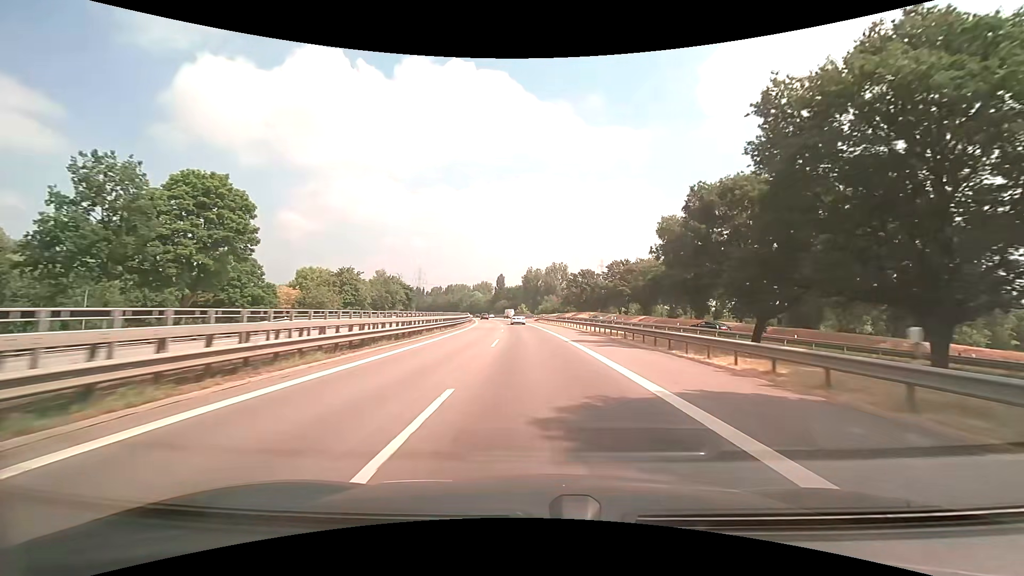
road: trunk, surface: asphalt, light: Day
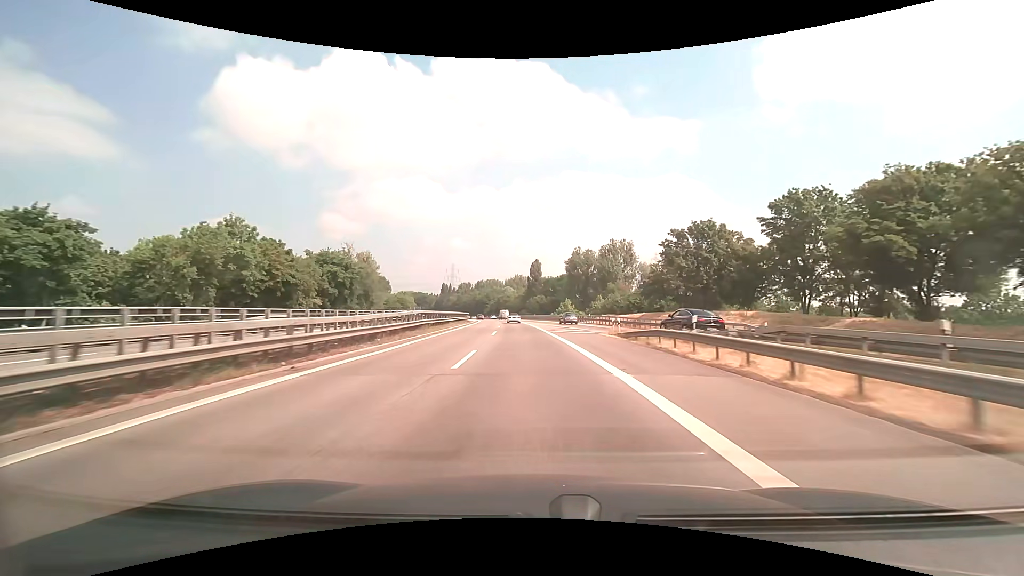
(-1.9, +63.3) m; -4°
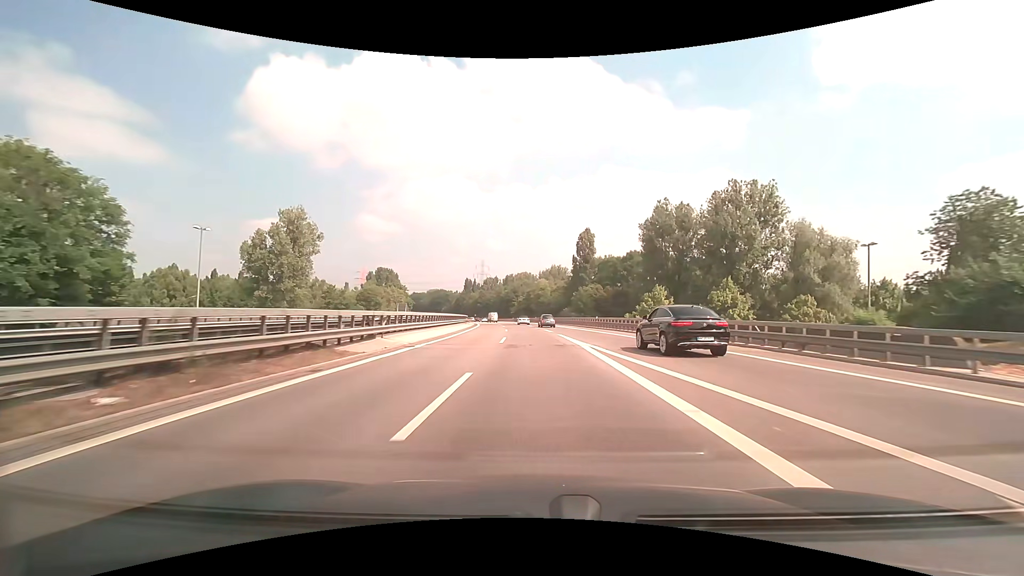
(-2.7, +62.2) m; -4°
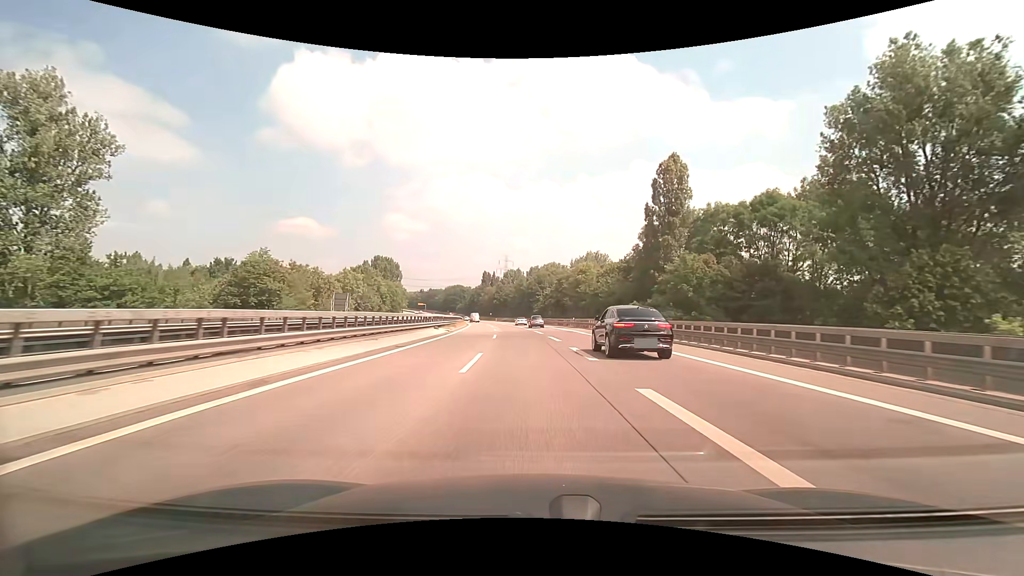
(-1.1, +49.1) m; -3°
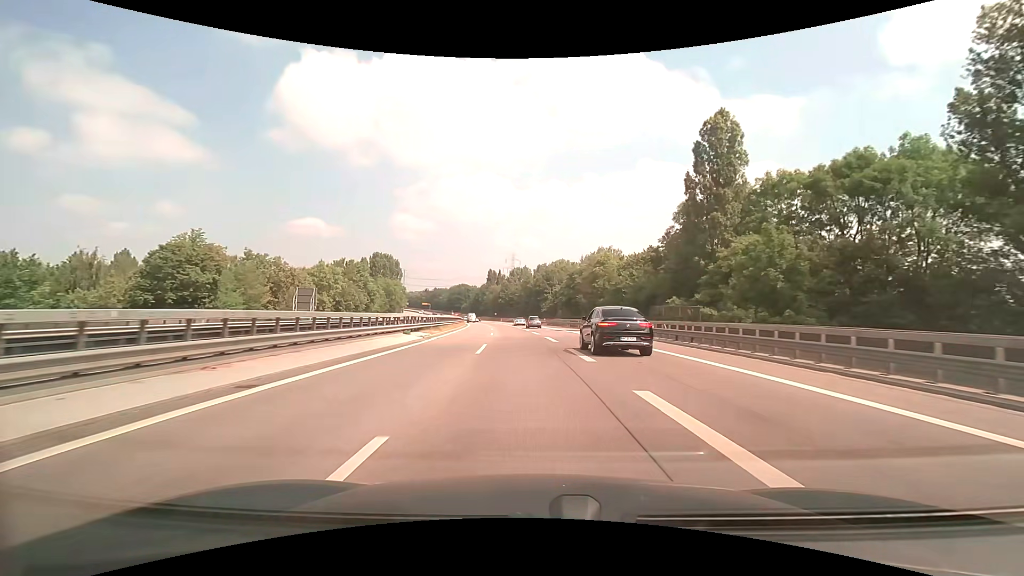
(-0.1, +12.3) m; -1°
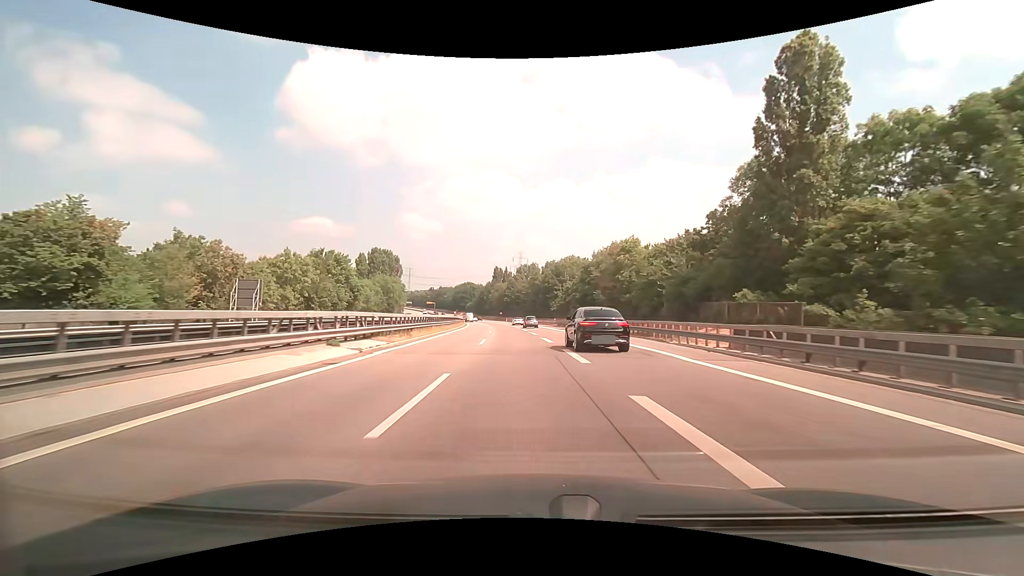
(-0.1, +12.4) m; -1°
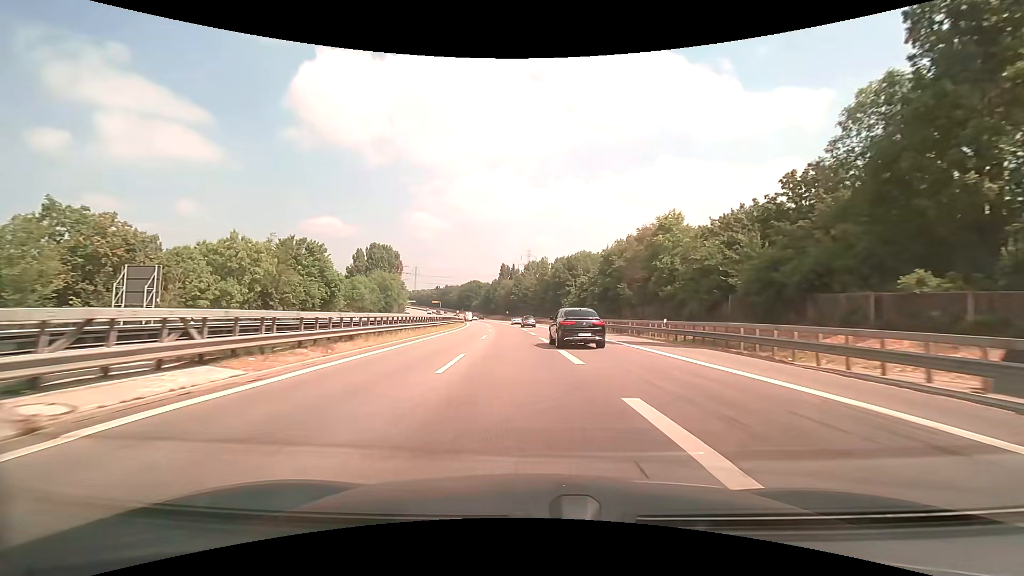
(-0.1, +12.4) m; -1°
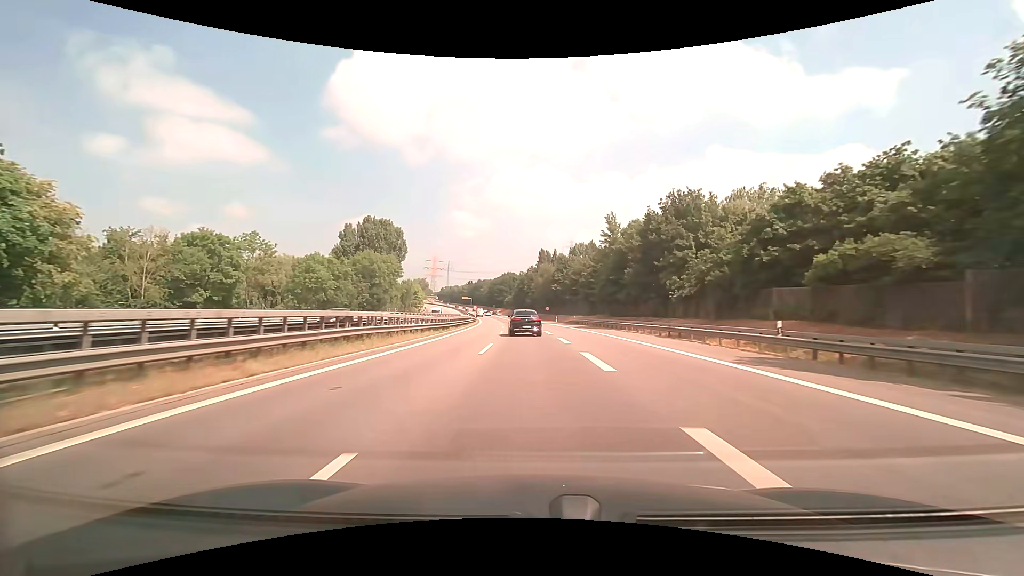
(-2.4, +49.9) m; -5°
(0, +10) (0, +20) (0, +30) (0, +40) (0, +50) (0, +60) (0, +70) (0, +80) (-1, +90) (-1, +100) m
